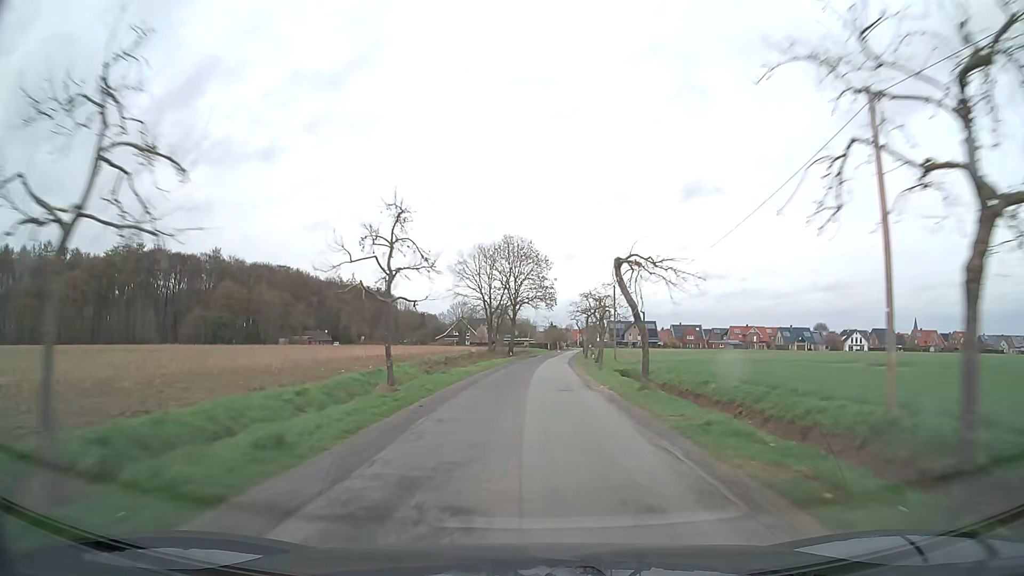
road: unclassified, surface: asphalt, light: Day
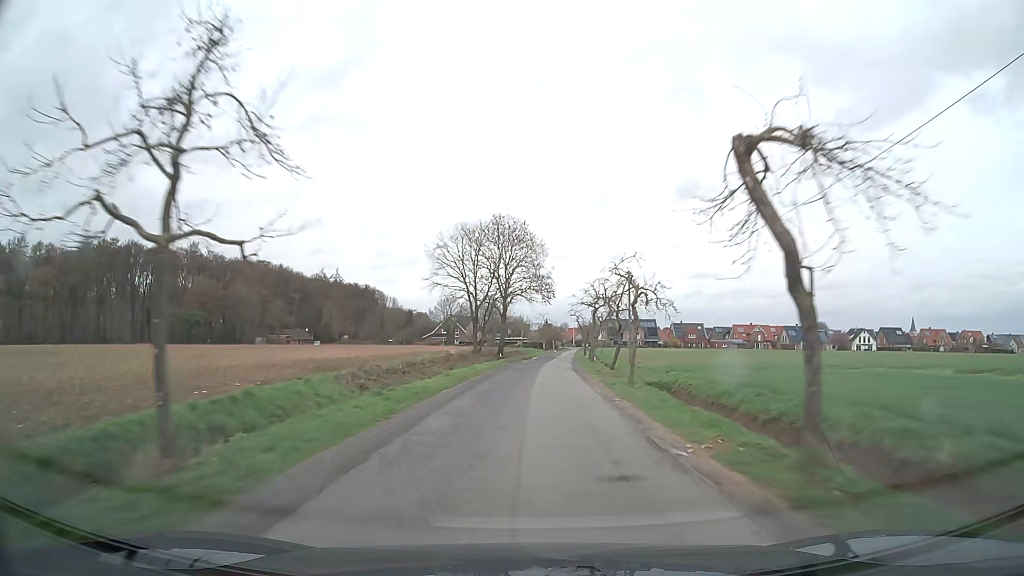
(+0.1, +12.0) m; +1°
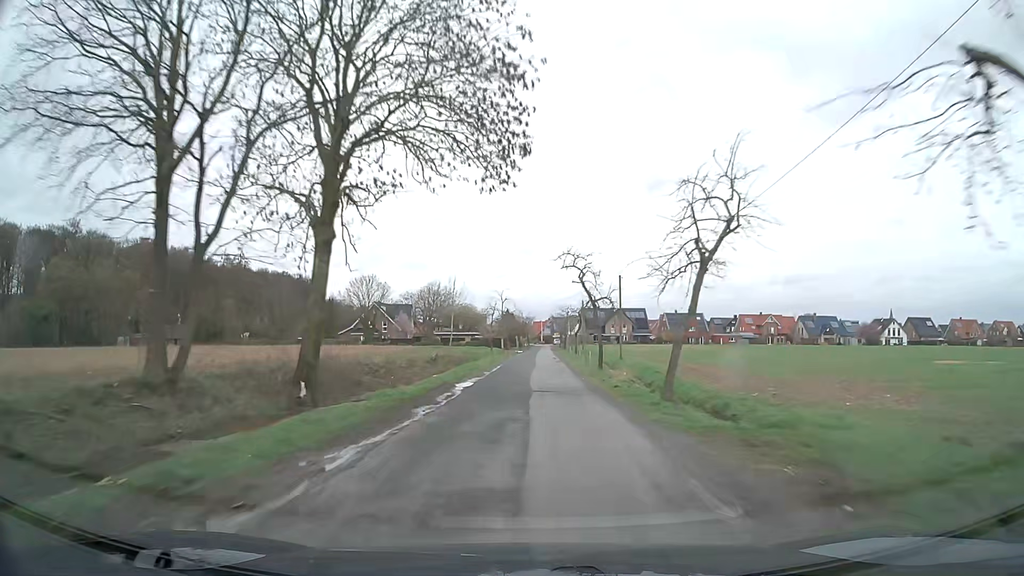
(+1.5, +48.0) m; +3°
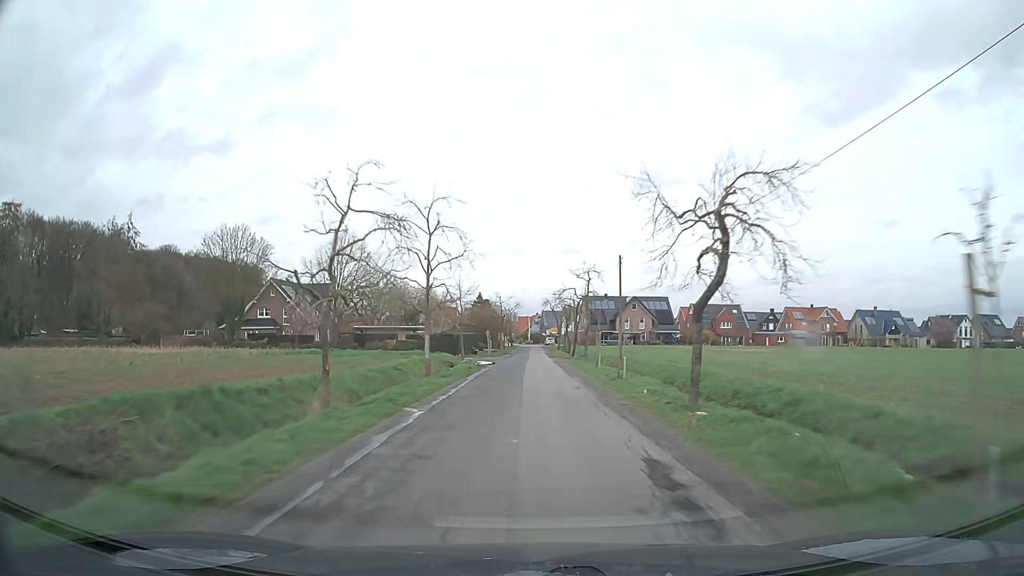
(+0.6, +46.9) m; +1°
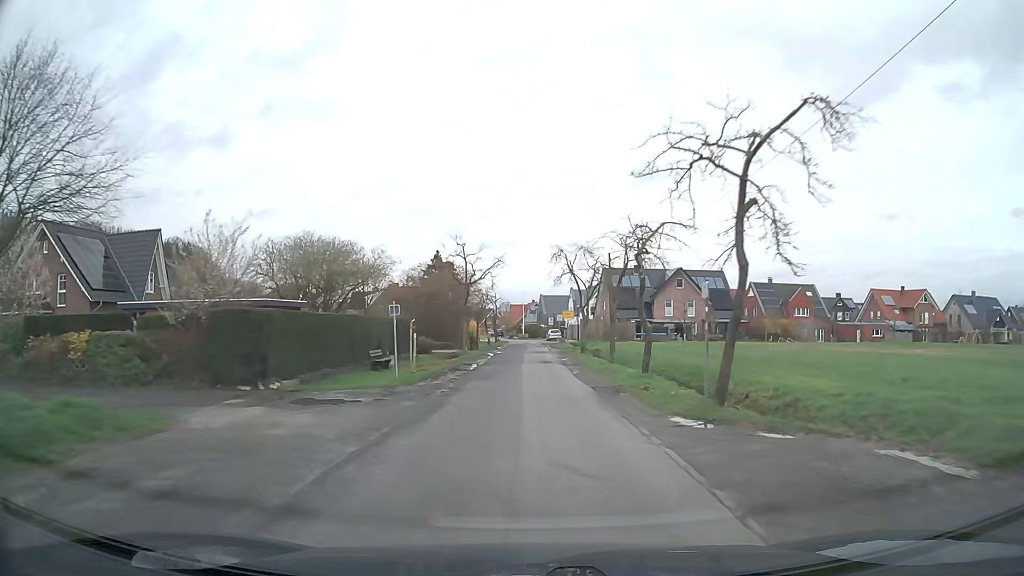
(+0.2, +43.1) m; +1°
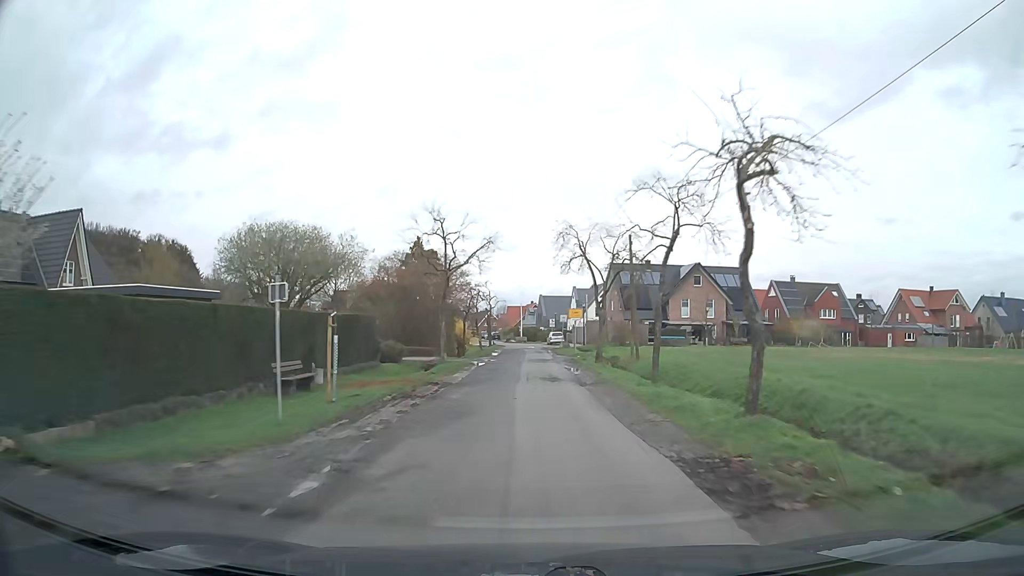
(0.0, +9.9) m; 0°
